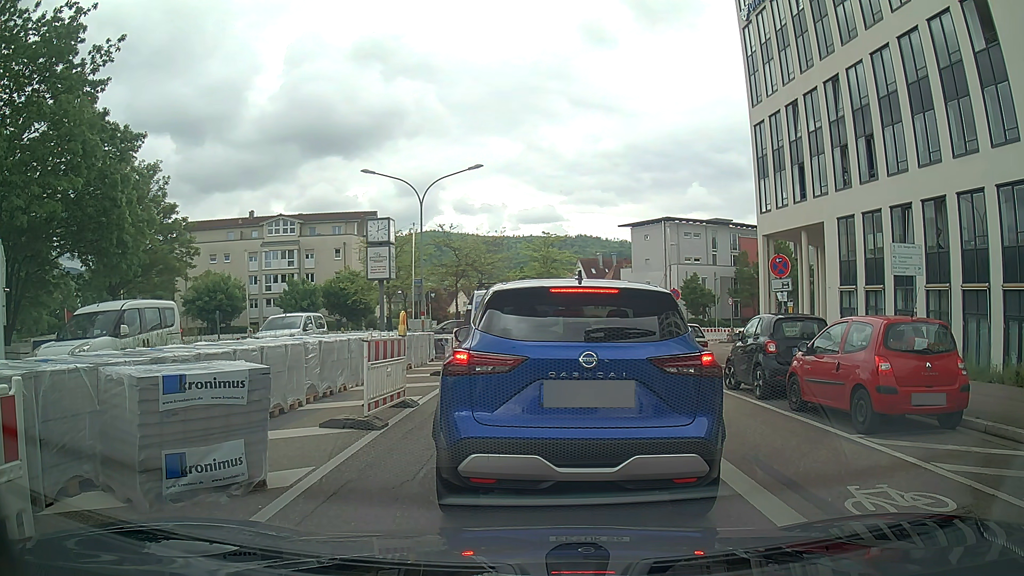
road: tertiary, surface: asphalt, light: Day
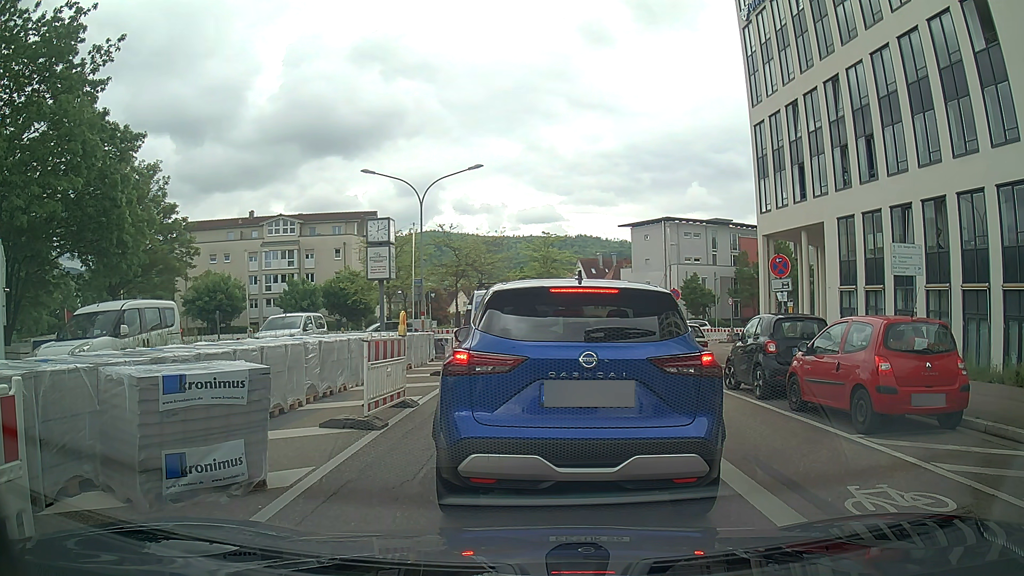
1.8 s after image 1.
(0.0, 0.0) m; 0°
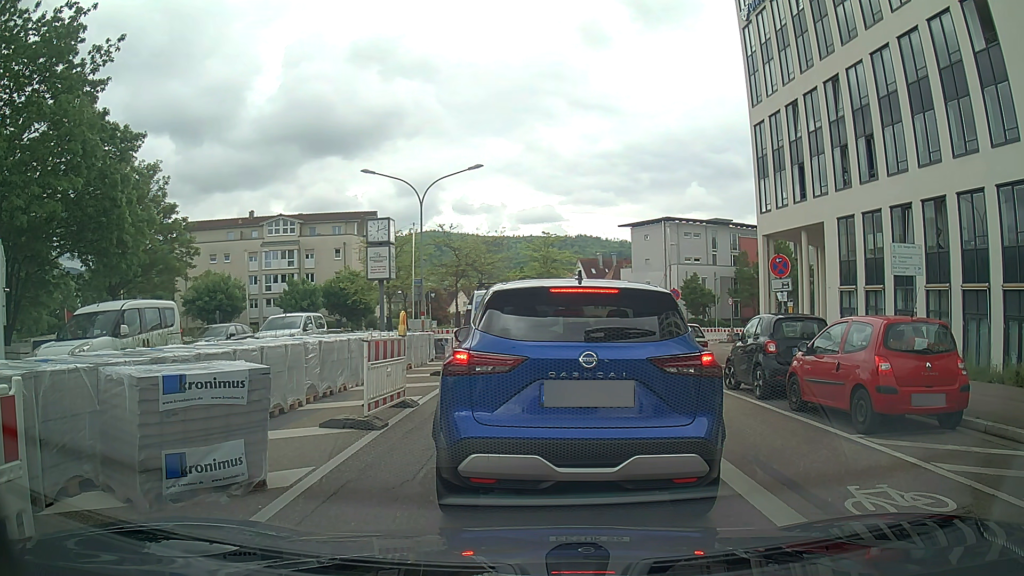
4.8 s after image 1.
(0.0, 0.0) m; 0°
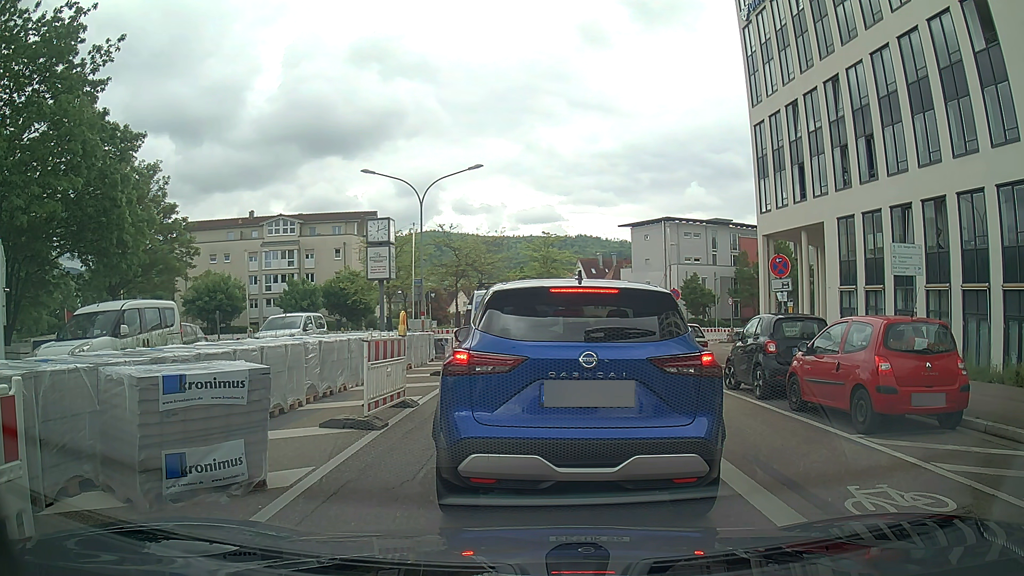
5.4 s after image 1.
(0.0, 0.0) m; 0°
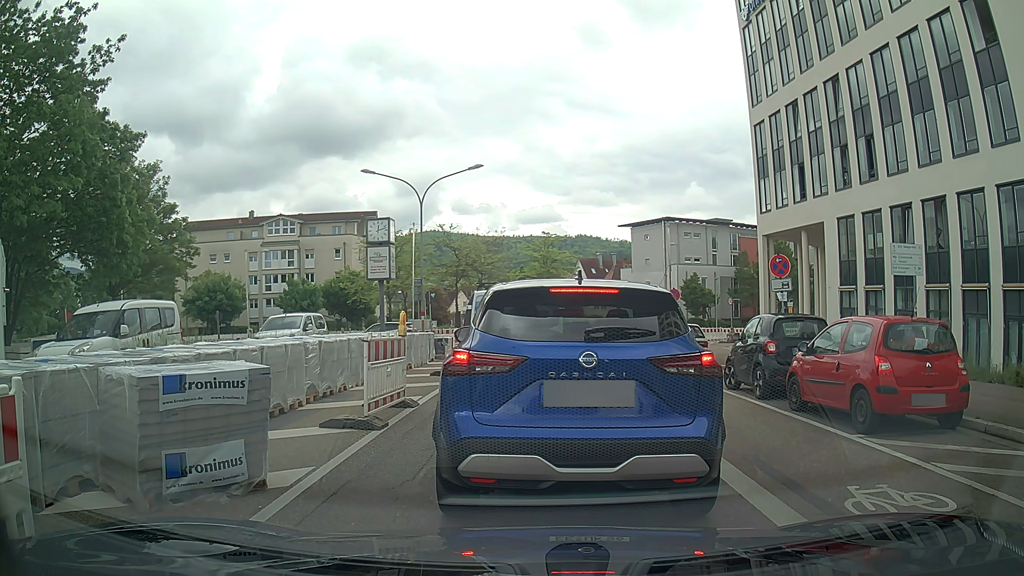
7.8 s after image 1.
(0.0, 0.0) m; 0°
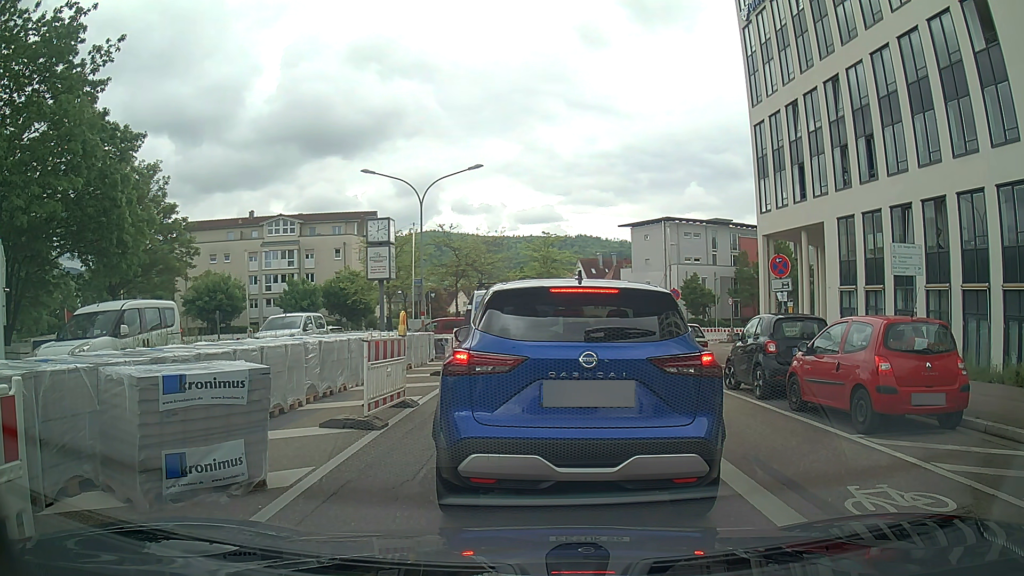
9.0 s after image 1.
(0.0, 0.0) m; 0°
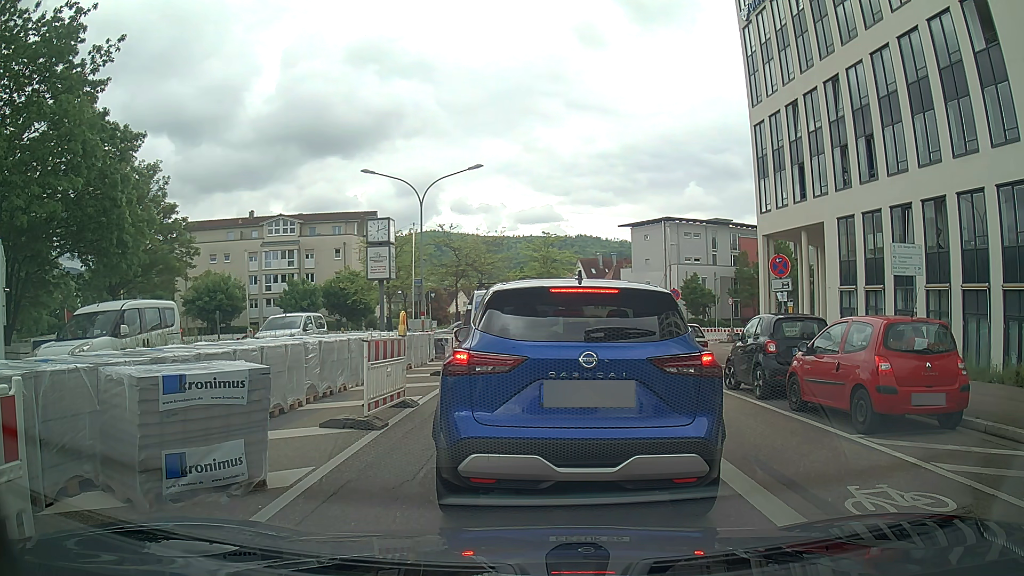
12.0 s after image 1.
(0.0, 0.0) m; 0°
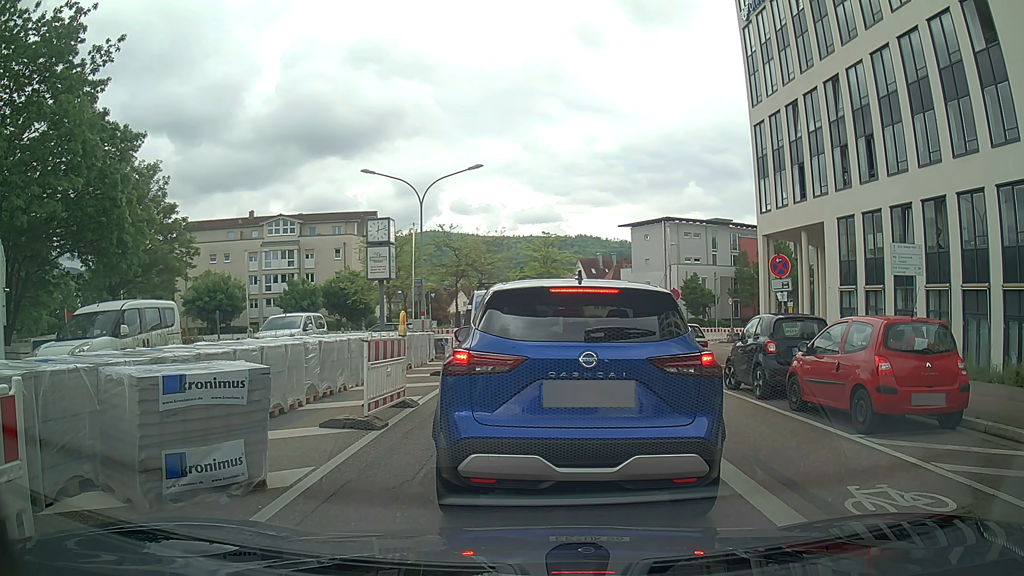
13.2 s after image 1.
(0.0, 0.0) m; 0°
